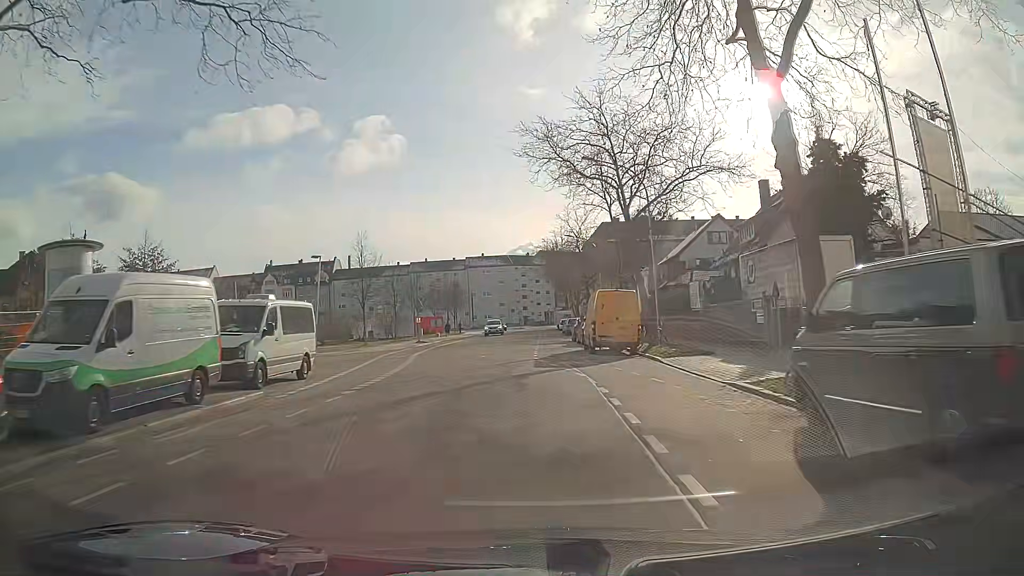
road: tertiary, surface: asphalt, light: Day
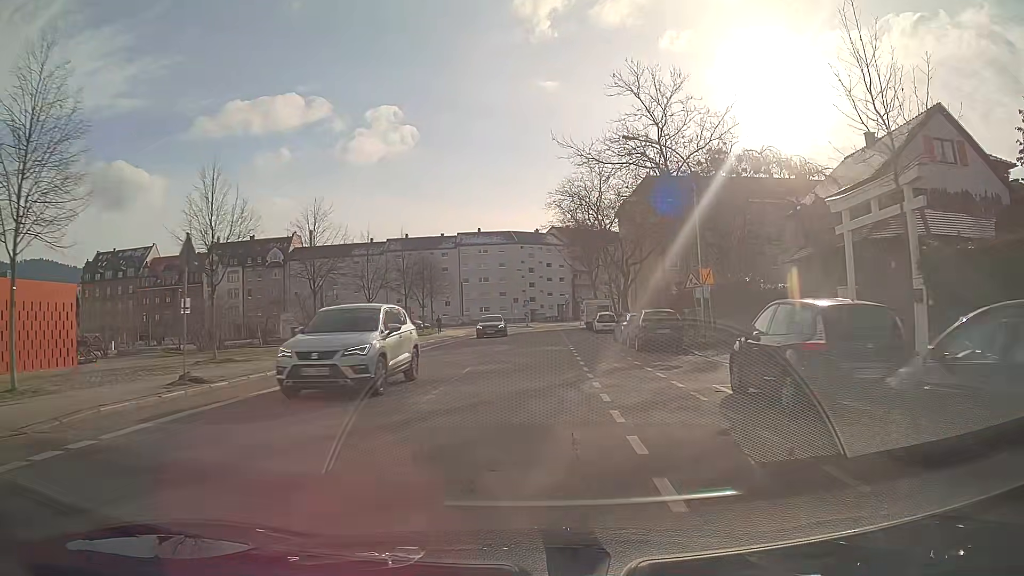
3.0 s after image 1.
(-0.2, +36.0) m; 0°
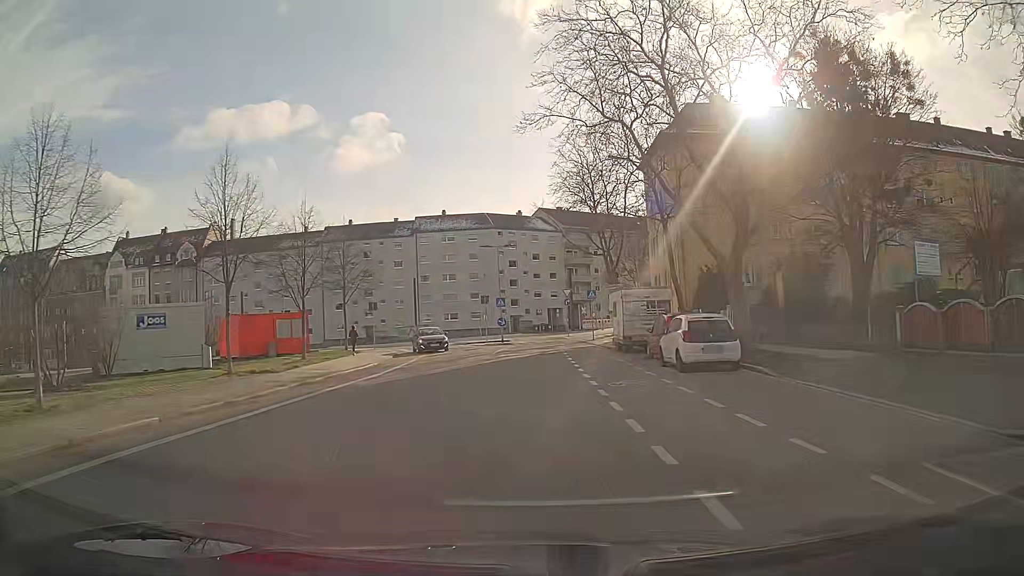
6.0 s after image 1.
(+0.3, +30.3) m; +1°
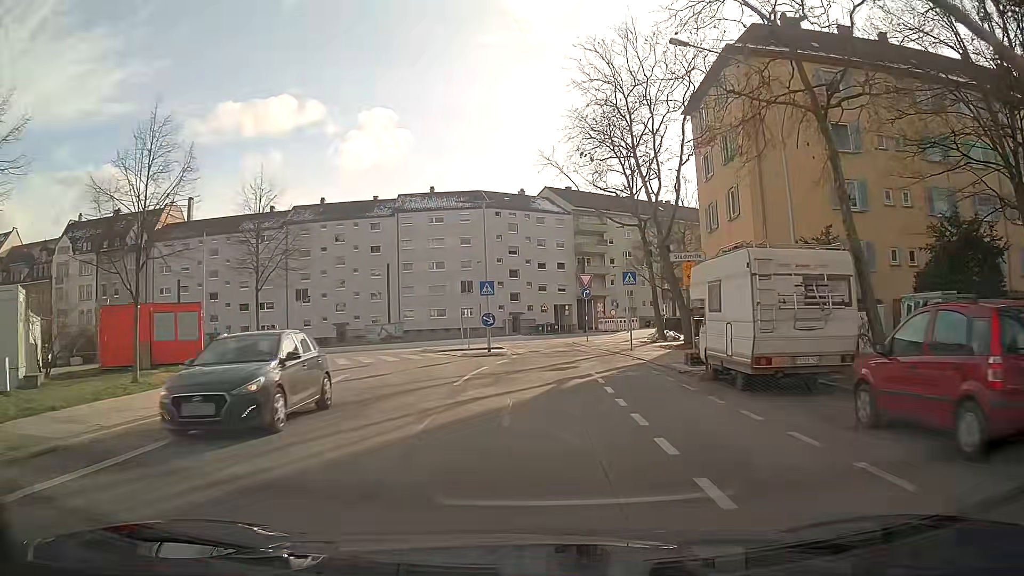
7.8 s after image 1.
(0.0, +15.5) m; 0°
